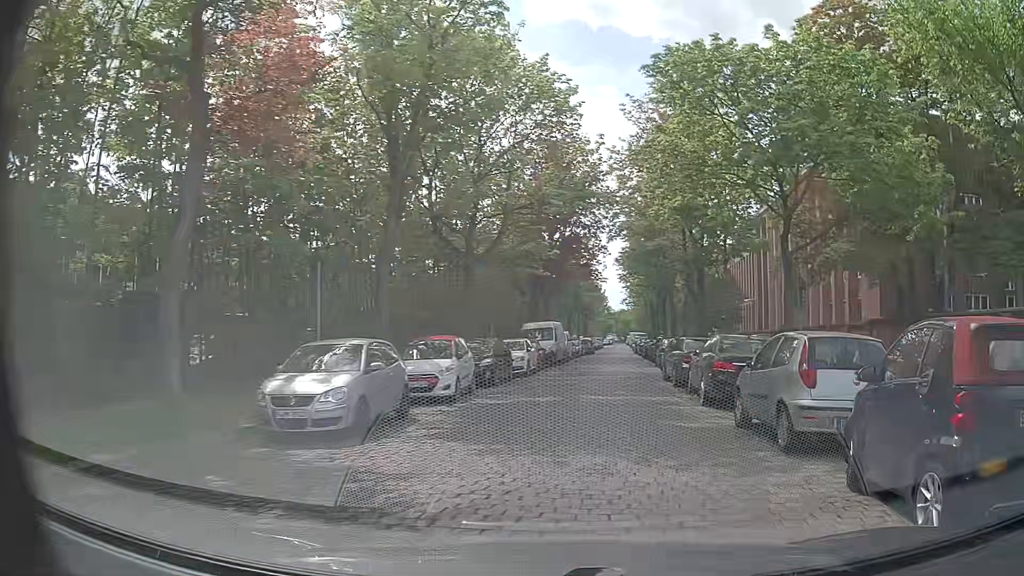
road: unclassified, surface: sett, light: Day
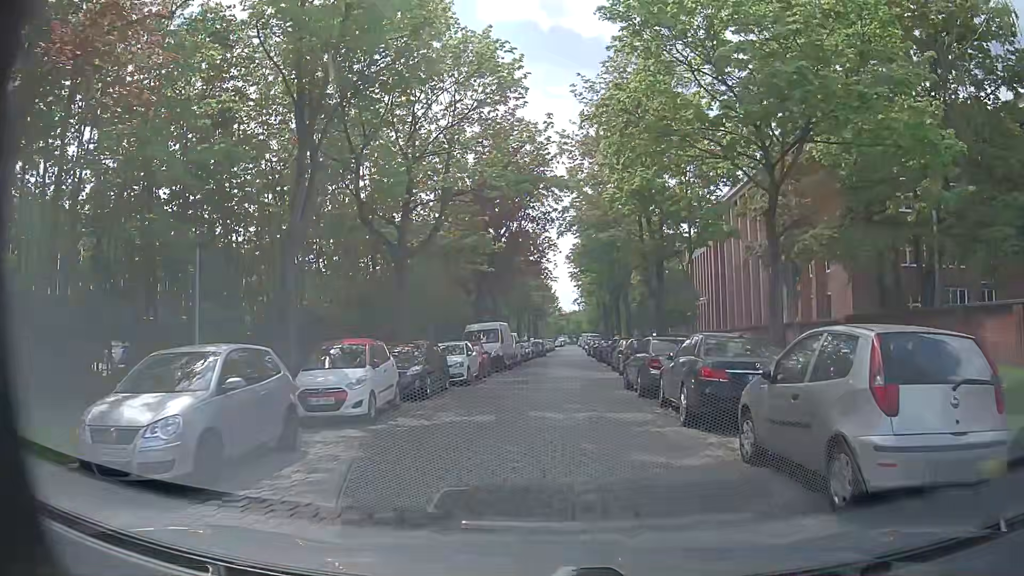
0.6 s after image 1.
(+0.1, +3.3) m; +3°
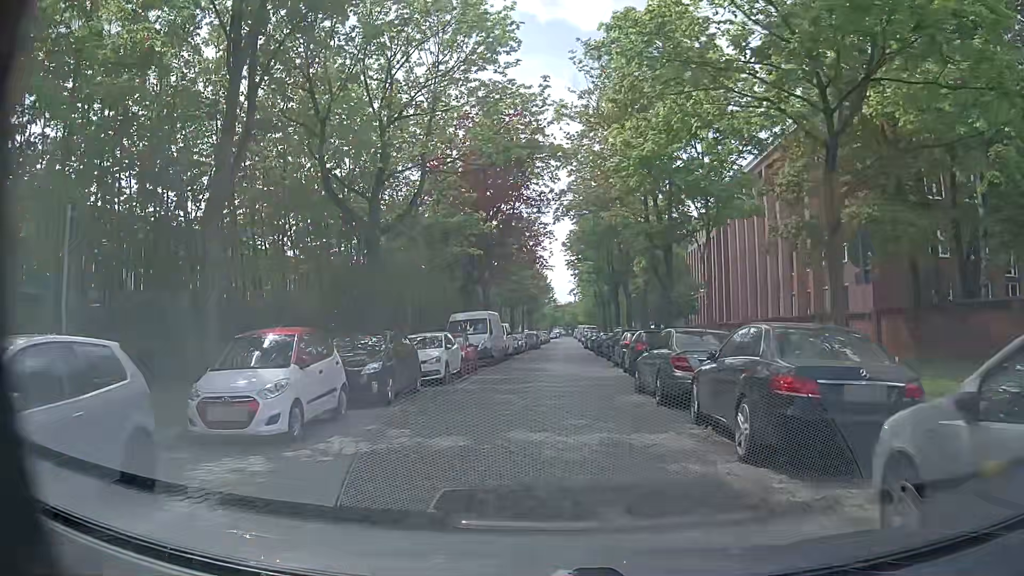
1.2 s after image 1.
(0.0, +3.7) m; -1°
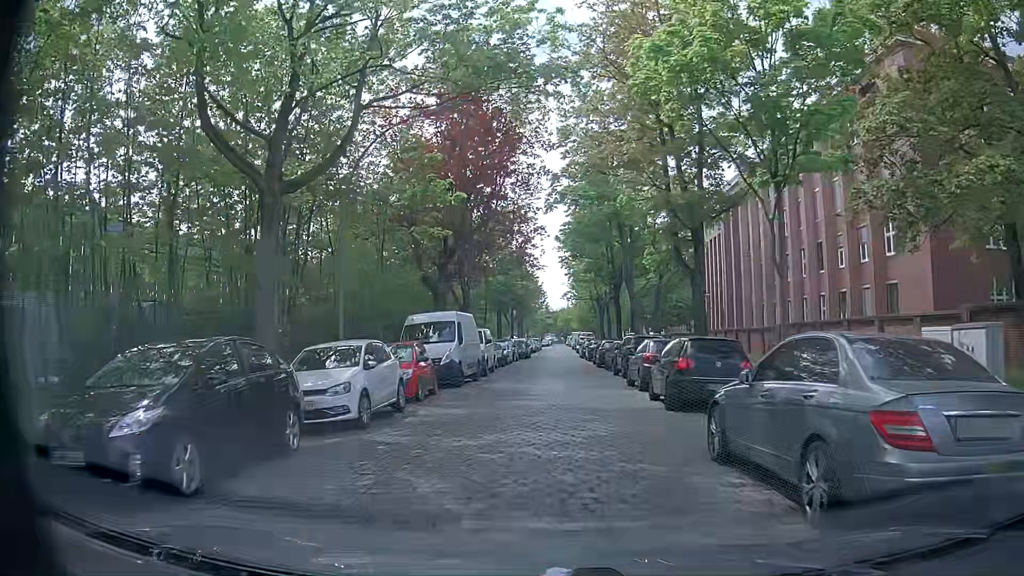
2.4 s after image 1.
(+0.3, +7.8) m; +2°
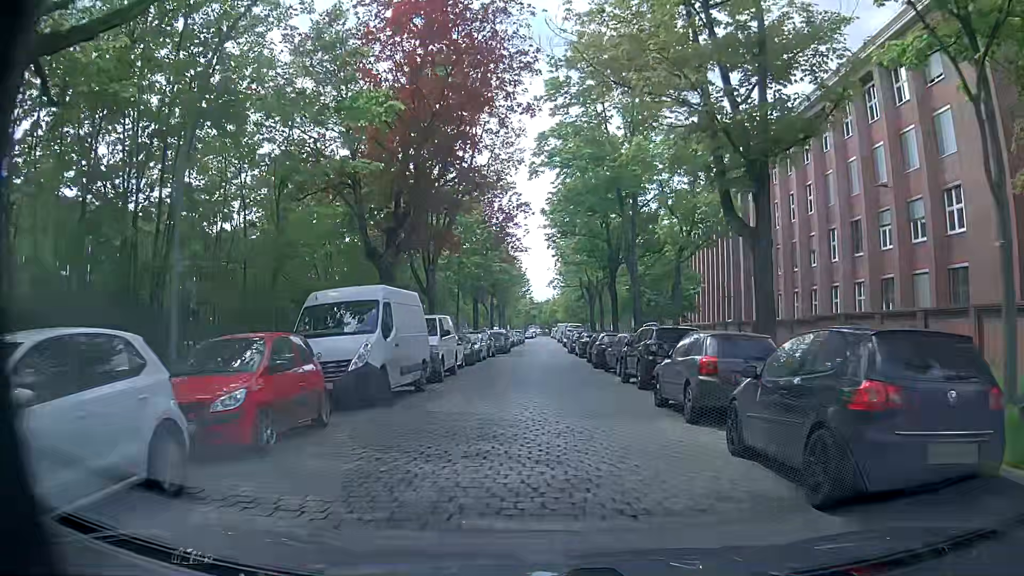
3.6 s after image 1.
(+0.1, +8.3) m; +1°
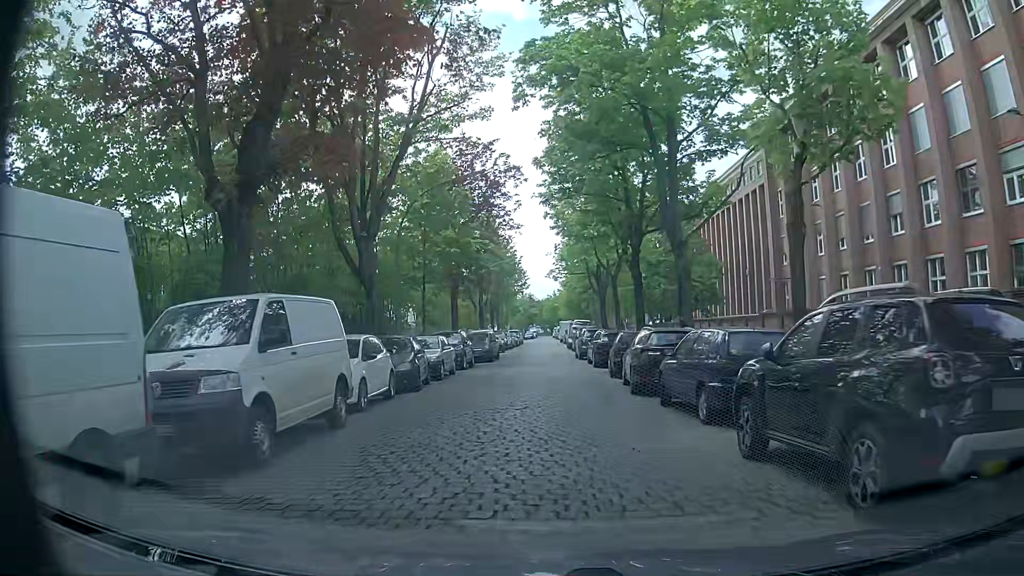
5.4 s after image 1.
(+0.4, +12.5) m; 0°
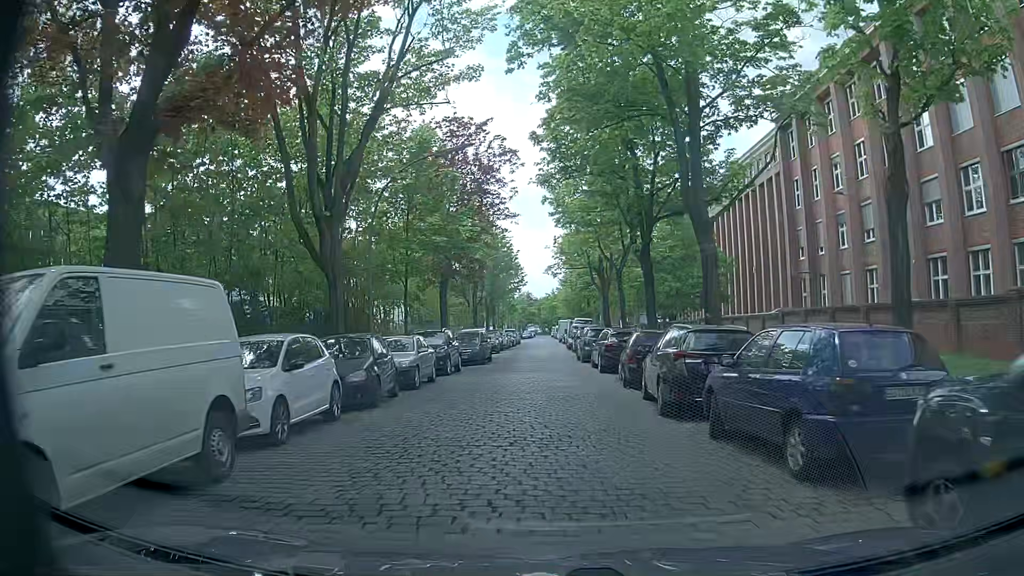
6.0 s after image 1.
(0.0, +3.9) m; +1°
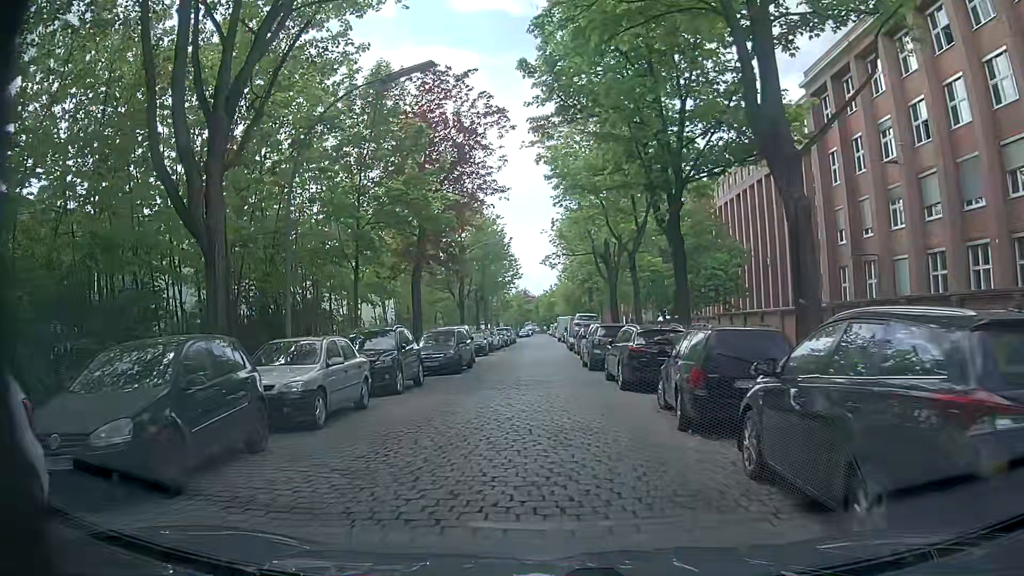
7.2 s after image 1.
(+0.1, +7.4) m; 0°
